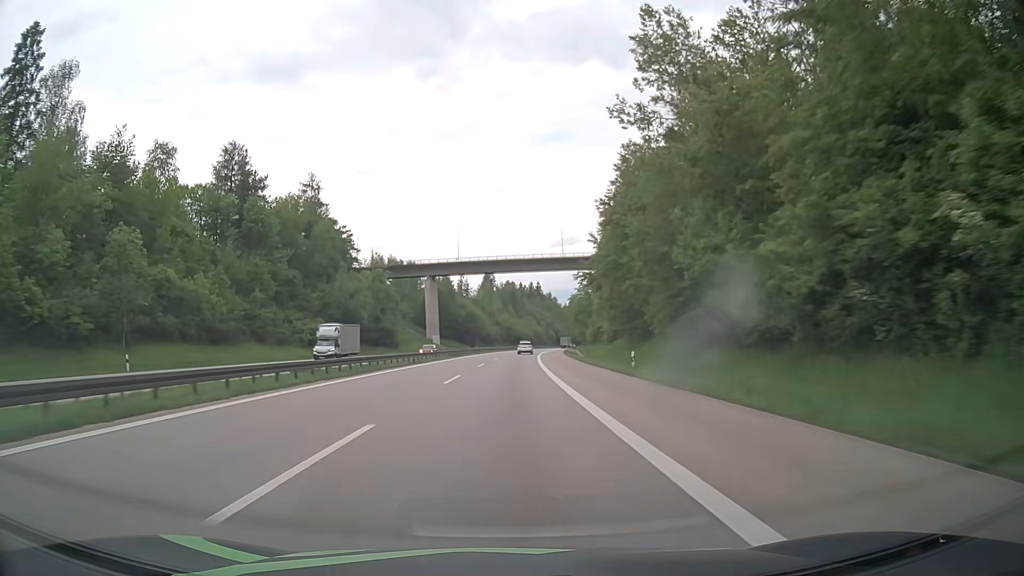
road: motorway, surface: asphalt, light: Day
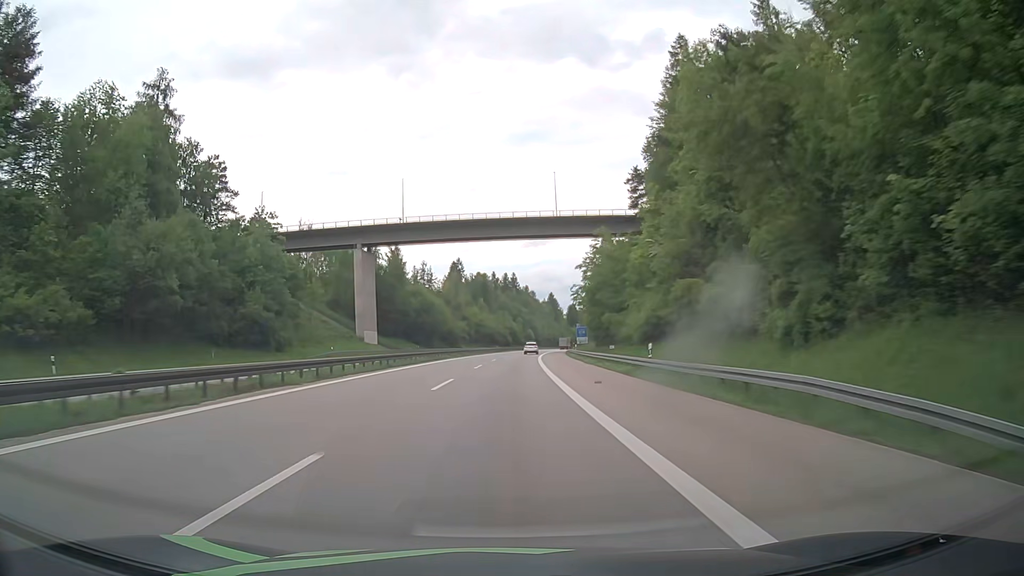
(+1.1, +57.2) m; +2°
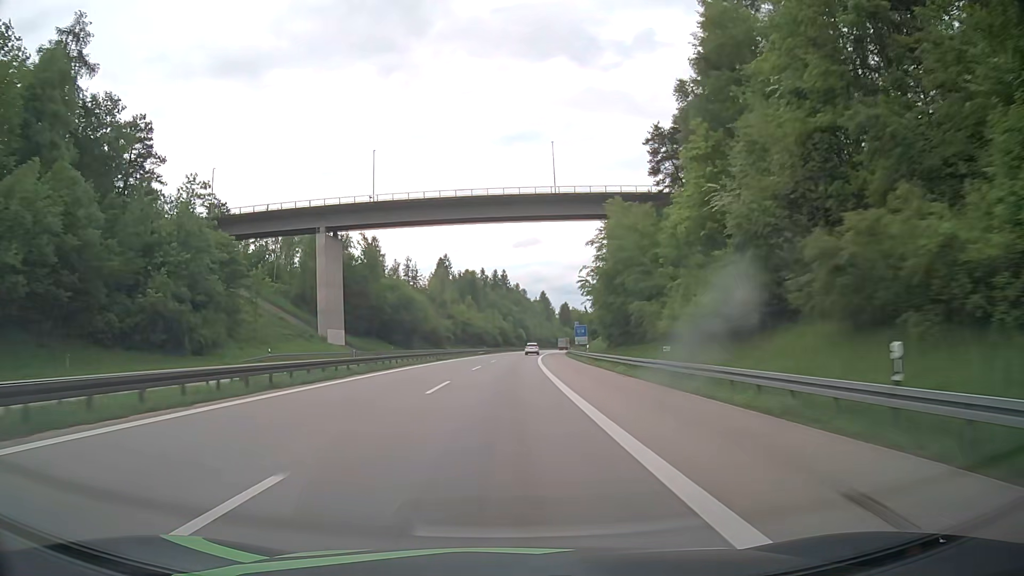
(+0.1, +19.1) m; +1°
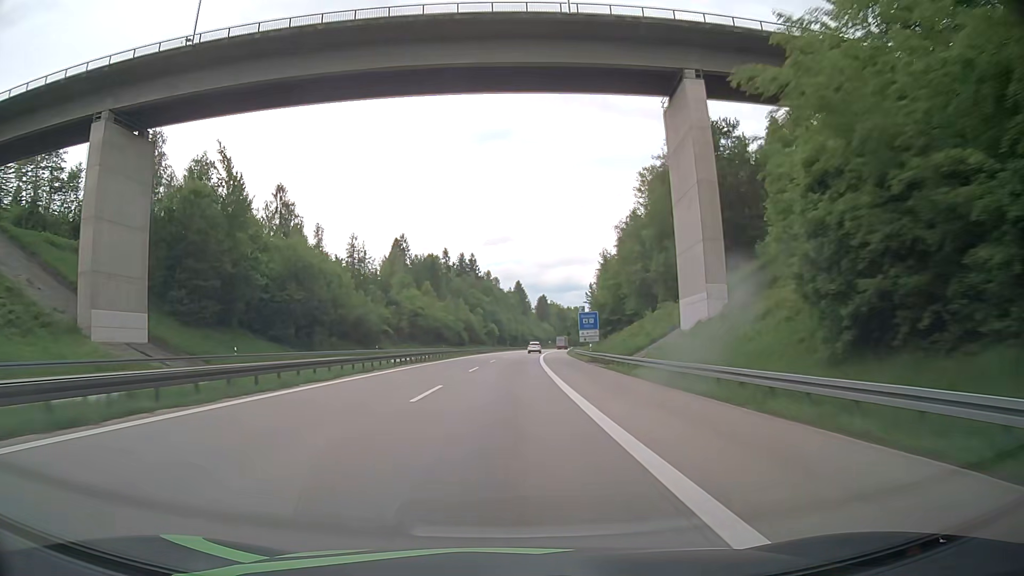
(+1.1, +57.2) m; +2°
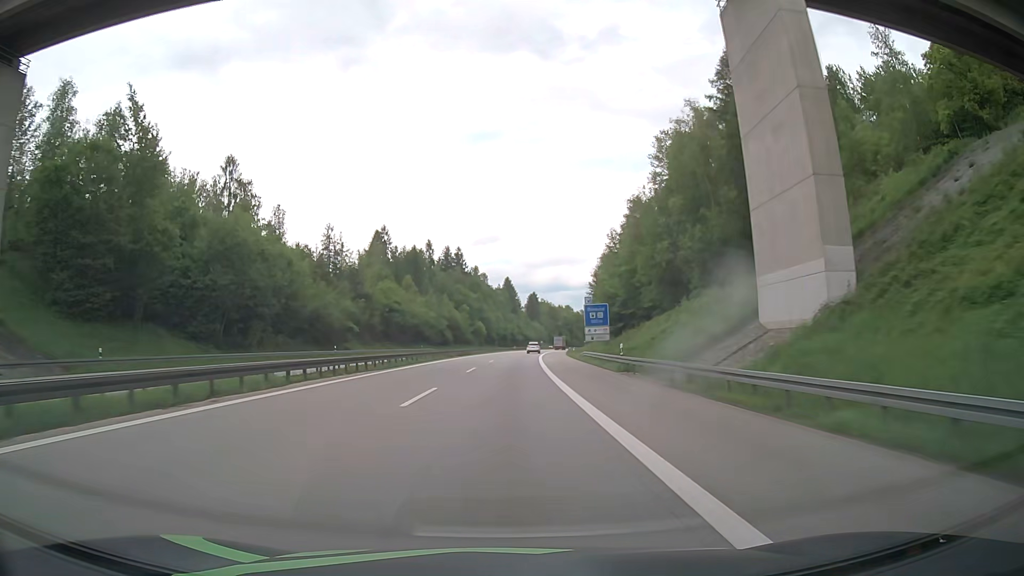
(+0.1, +19.1) m; +1°
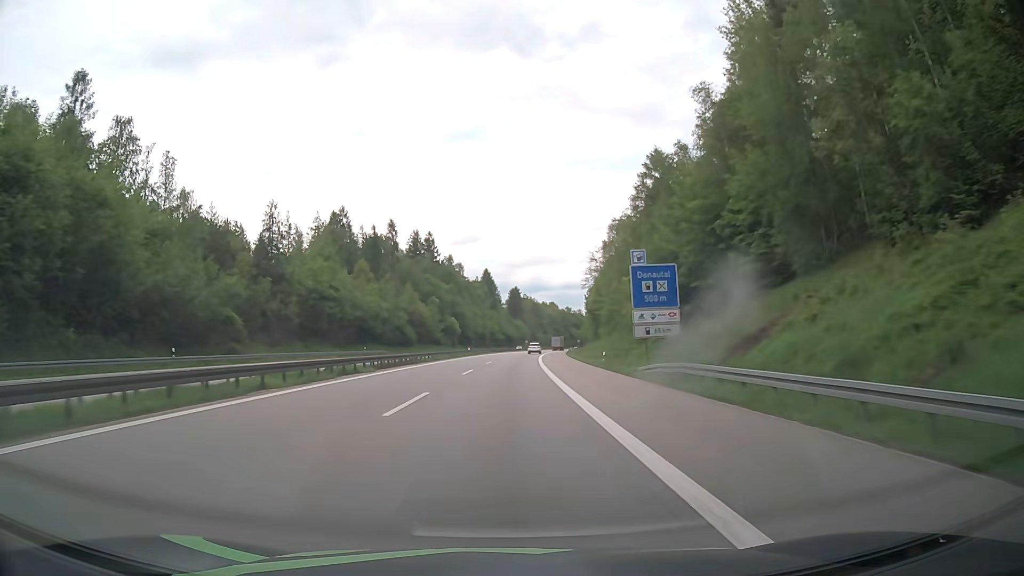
(+0.6, +38.1) m; +1°
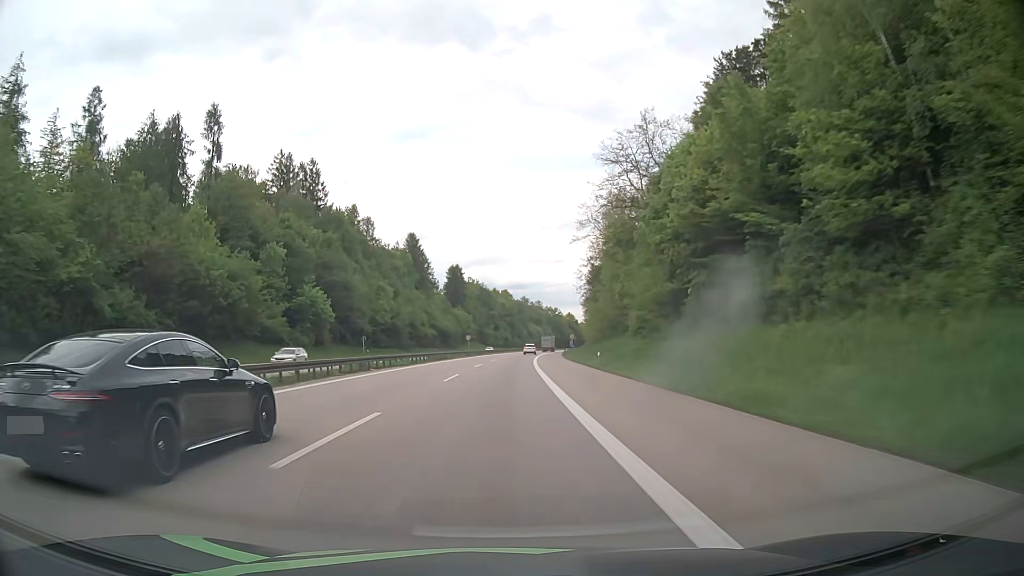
(+4.5, +95.2) m; +5°
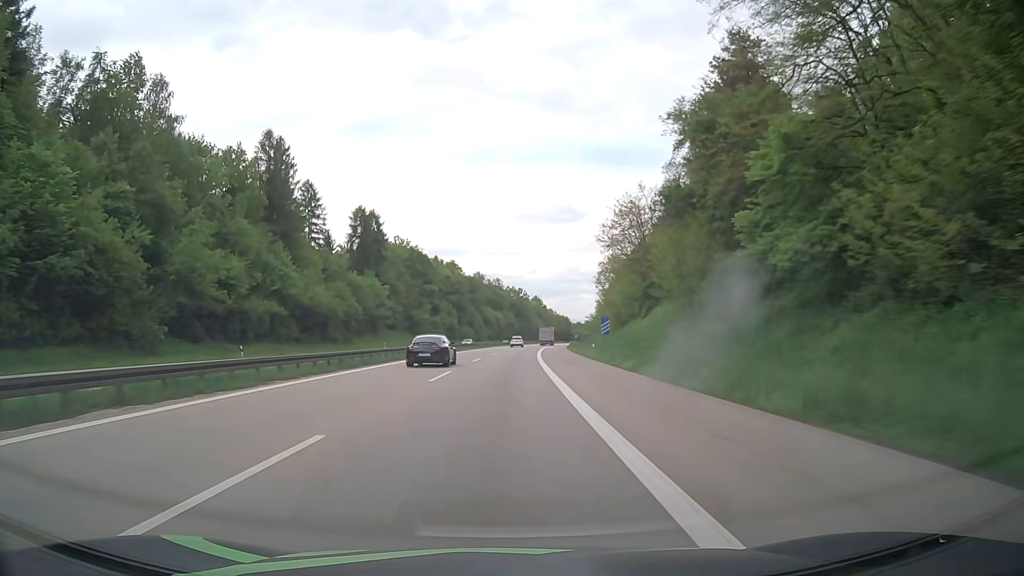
(+2.8, +93.5) m; +4°
(0, +10) (0, +20) (0, +30) (+1, +40) (+1, +50) (+2, +60) (+2, +70) (+3, +80) (+3, +90) (+4, +100) m
